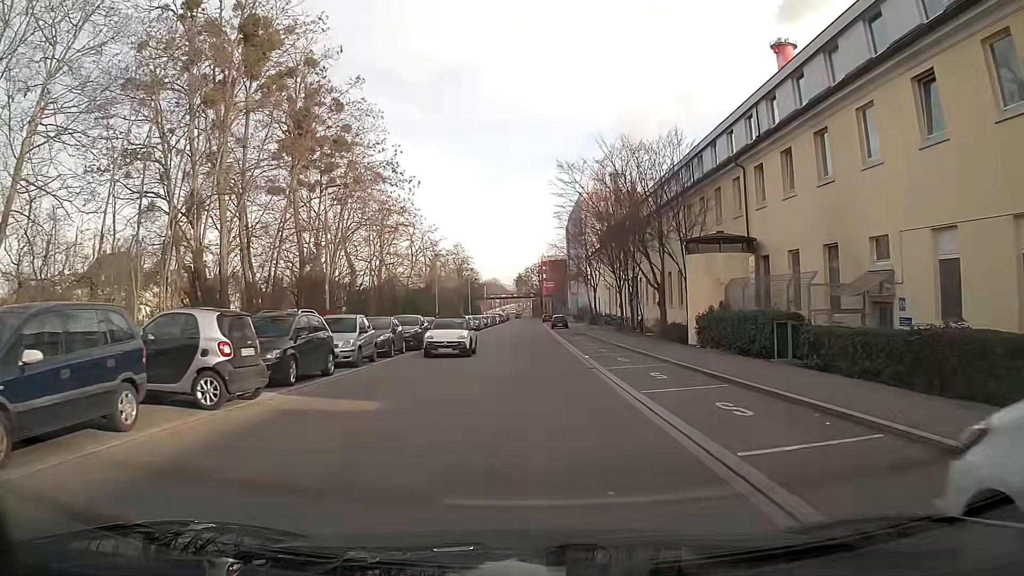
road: tertiary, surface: asphalt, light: Day
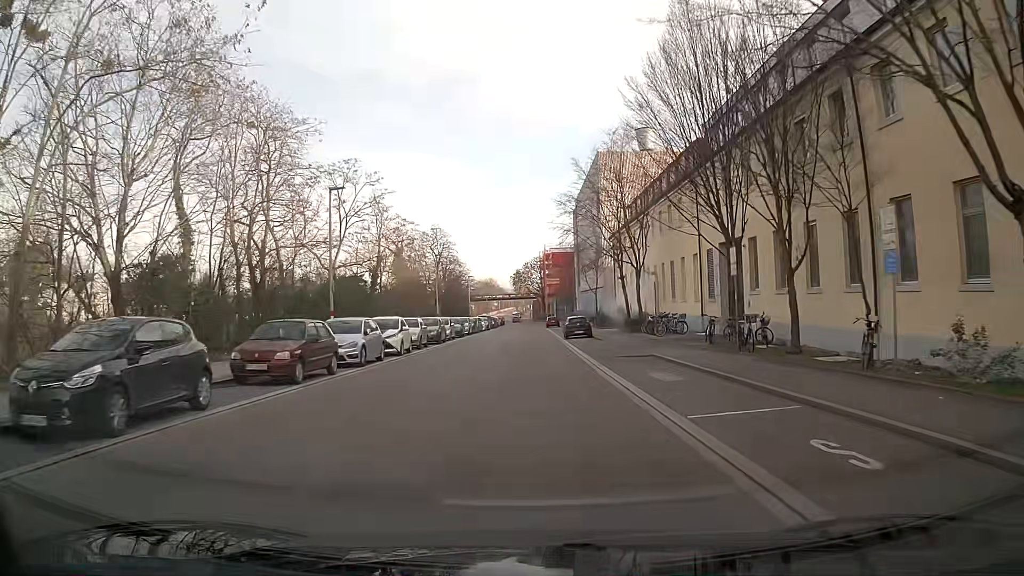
(+0.1, +28.4) m; 0°
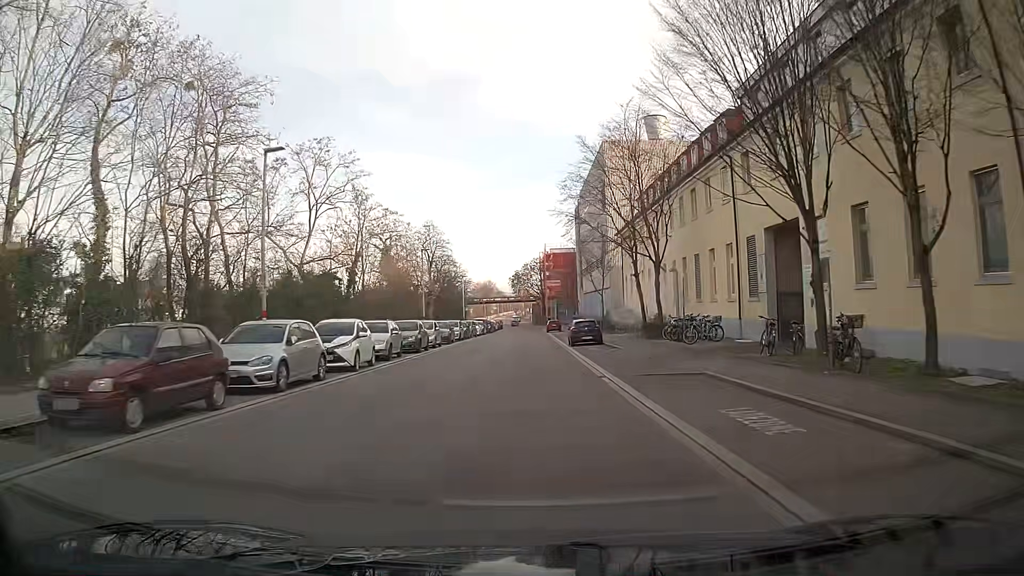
(0.0, +6.6) m; 0°
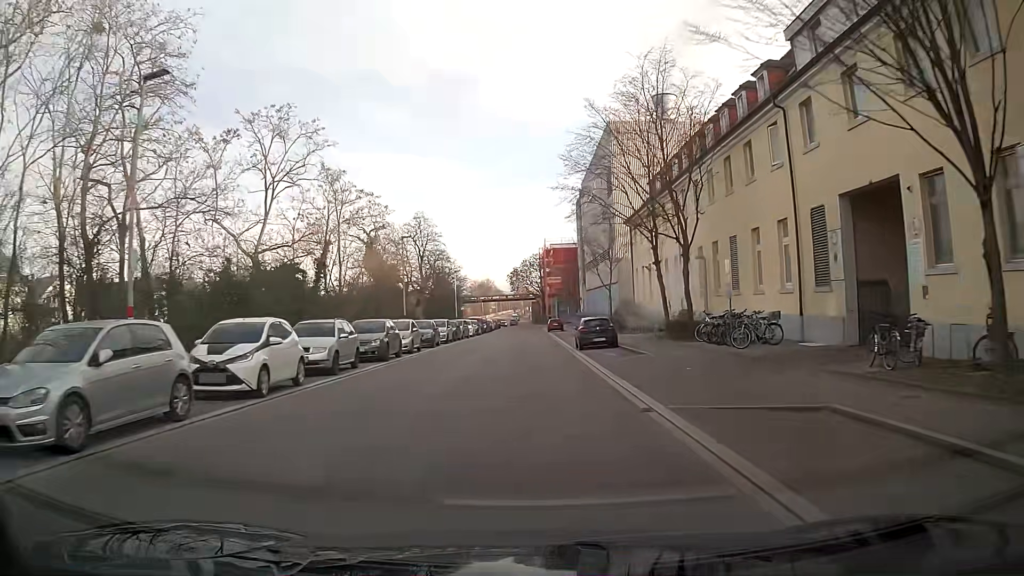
(0.0, +6.8) m; 0°
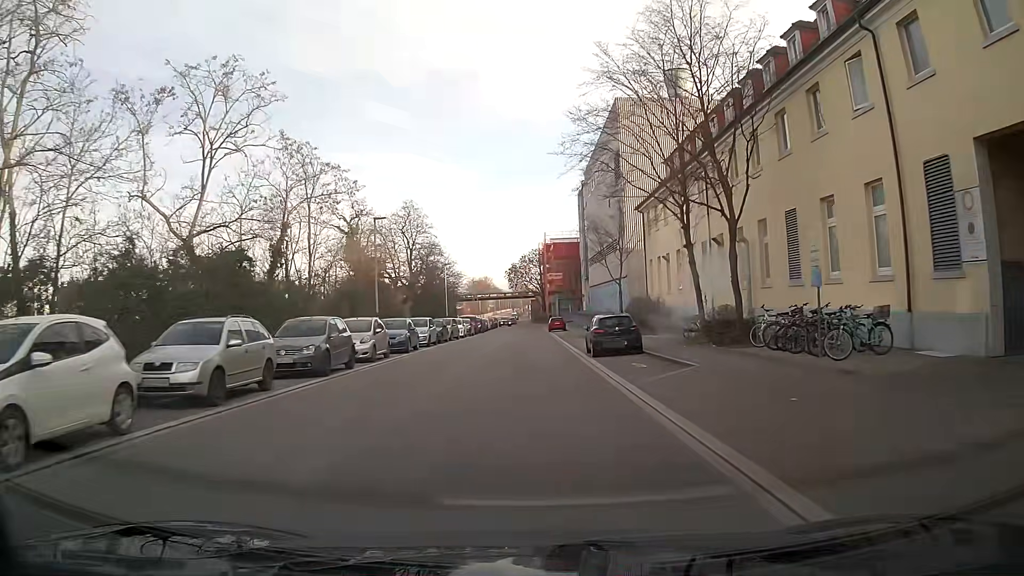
(0.0, +6.9) m; 0°
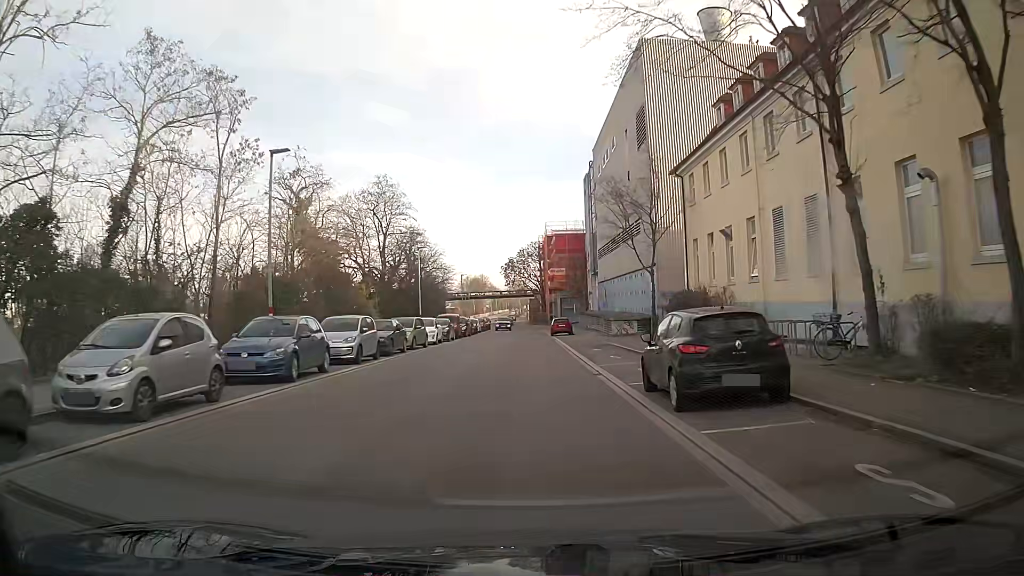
(+0.1, +13.6) m; 0°
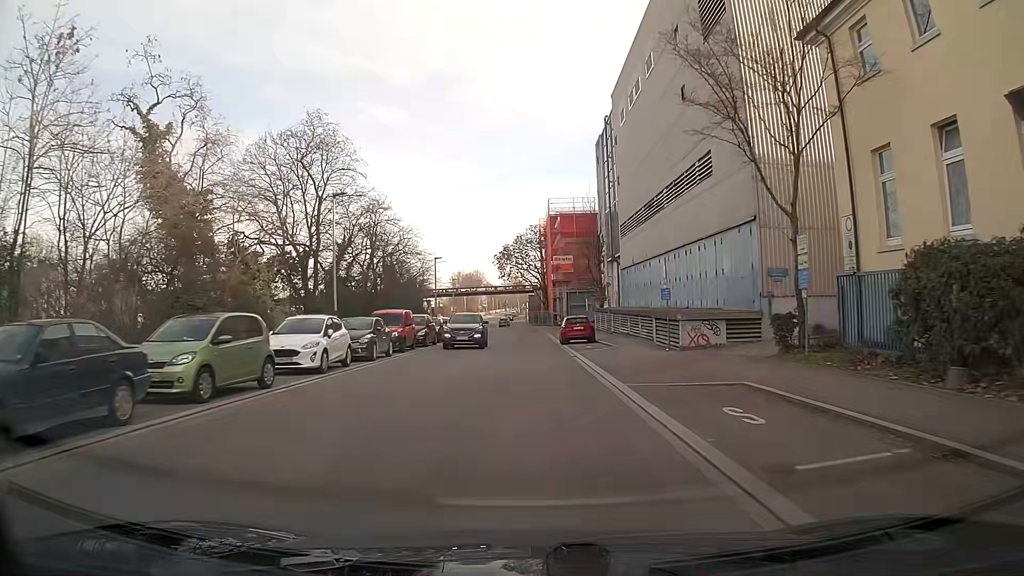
(-0.1, +20.0) m; 0°
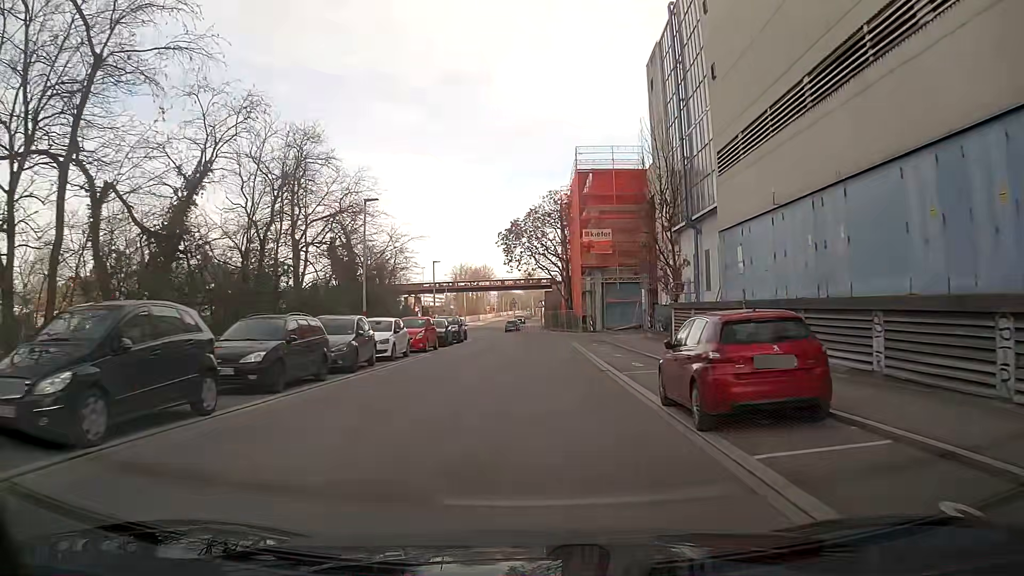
(-0.2, +27.2) m; 0°
(0, +10) (0, +20) (0, +30) (0, +40) (-1, +50) (-2, +60) (-4, +70) (-5, +80) (-6, +90) (-6, +100) m
